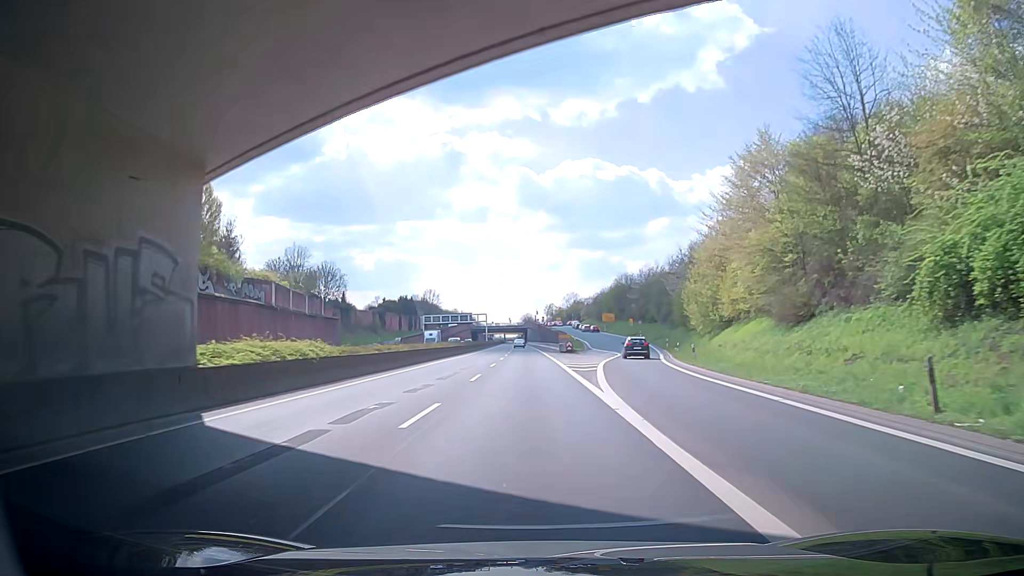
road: trunk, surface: asphalt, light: Day
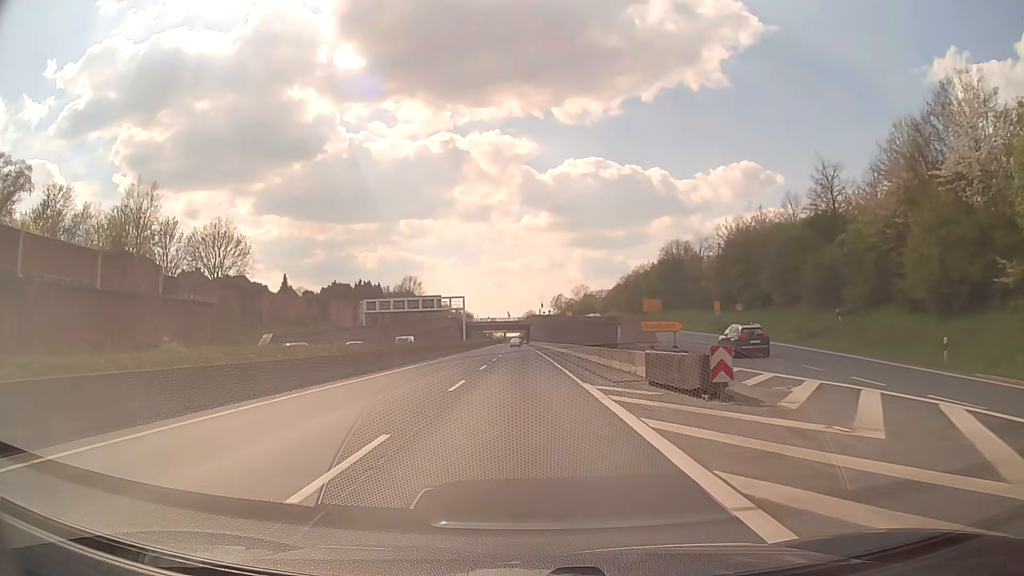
(-0.2, +53.5) m; 0°
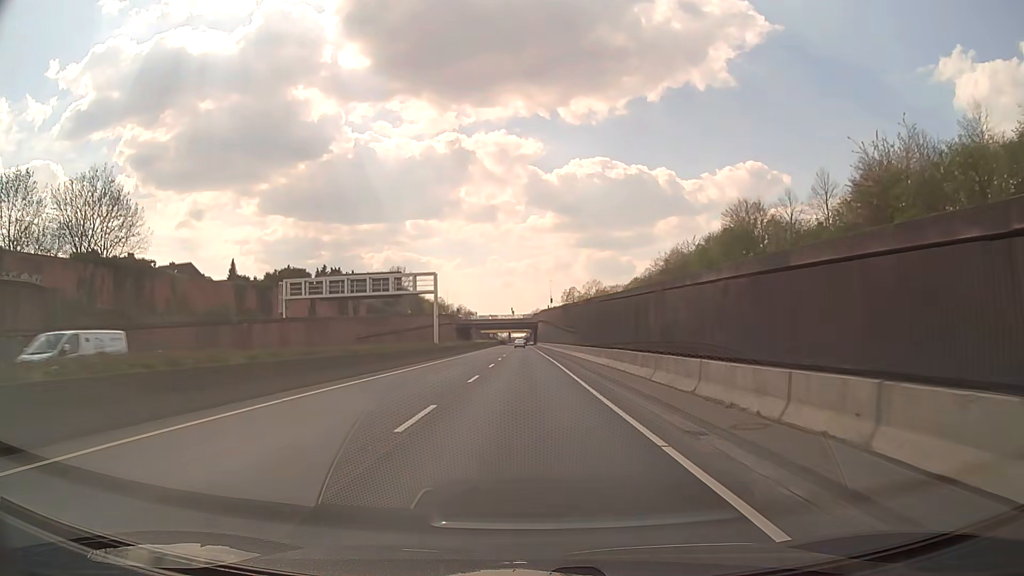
(-0.3, +32.2) m; -1°
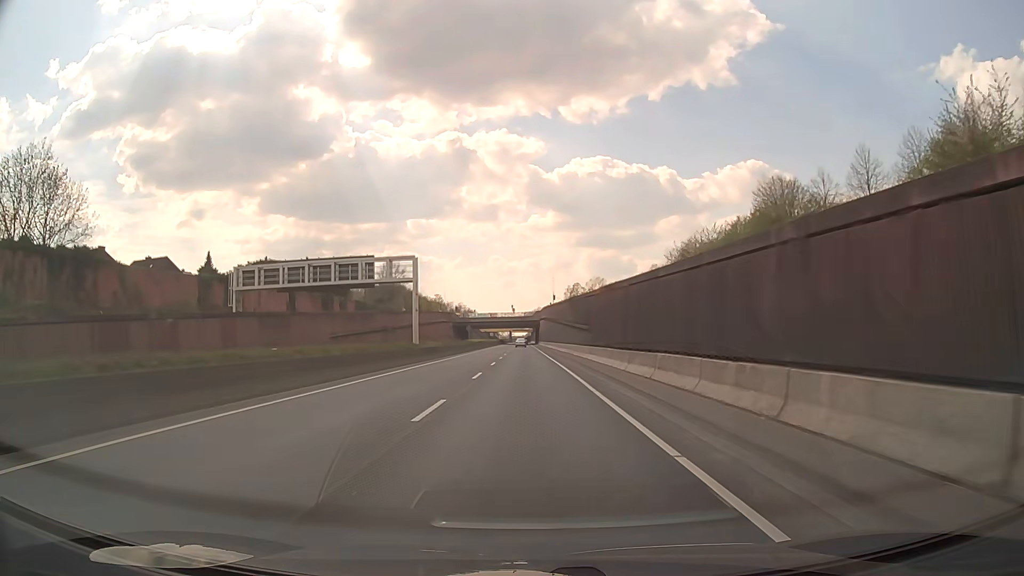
(0.0, +10.7) m; 0°
(0, +10) (0, +20) (0, +30) (0, +40) (0, +50) (0, +60) (0, +70) (0, +80) (0, +90) (0, +100) m
